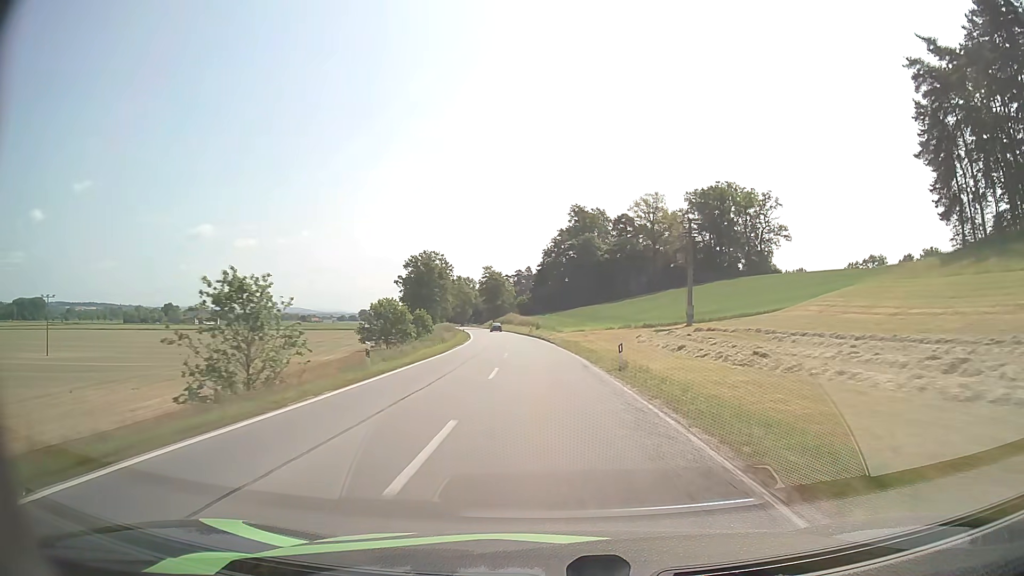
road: secondary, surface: asphalt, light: Day
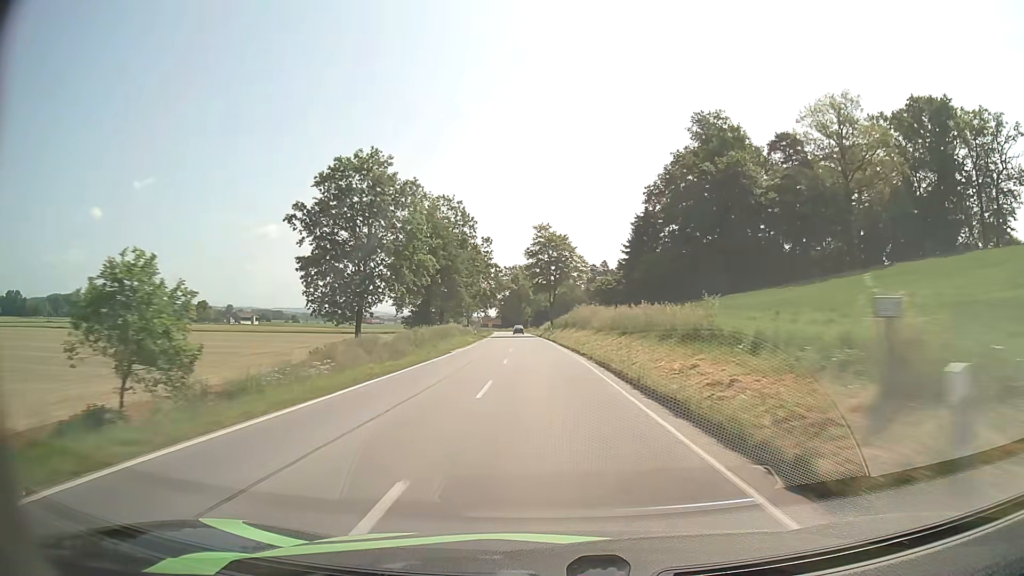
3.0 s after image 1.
(-4.1, +72.4) m; -6°
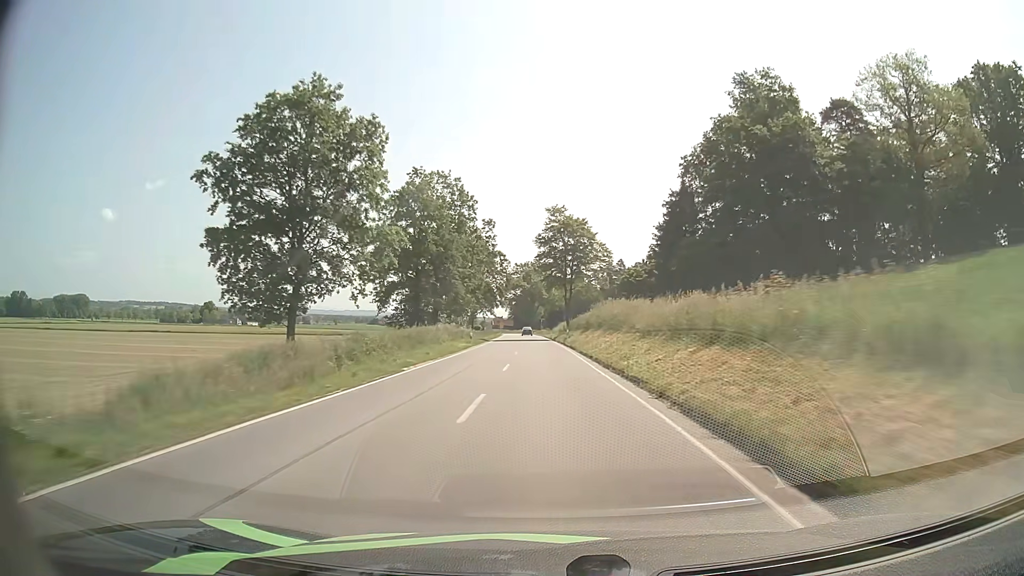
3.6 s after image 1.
(-0.2, +14.7) m; -1°
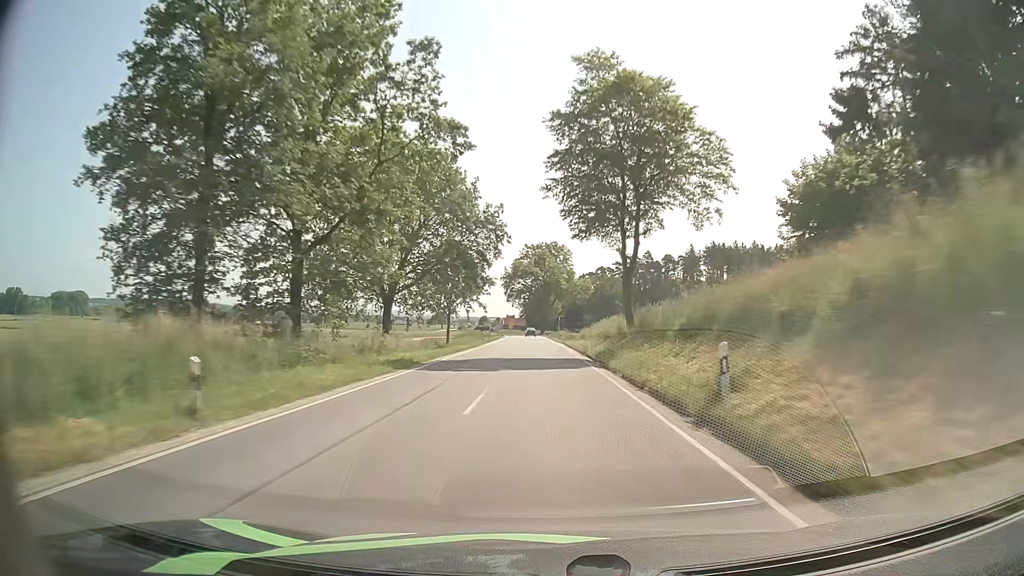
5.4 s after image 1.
(-0.9, +44.4) m; -2°
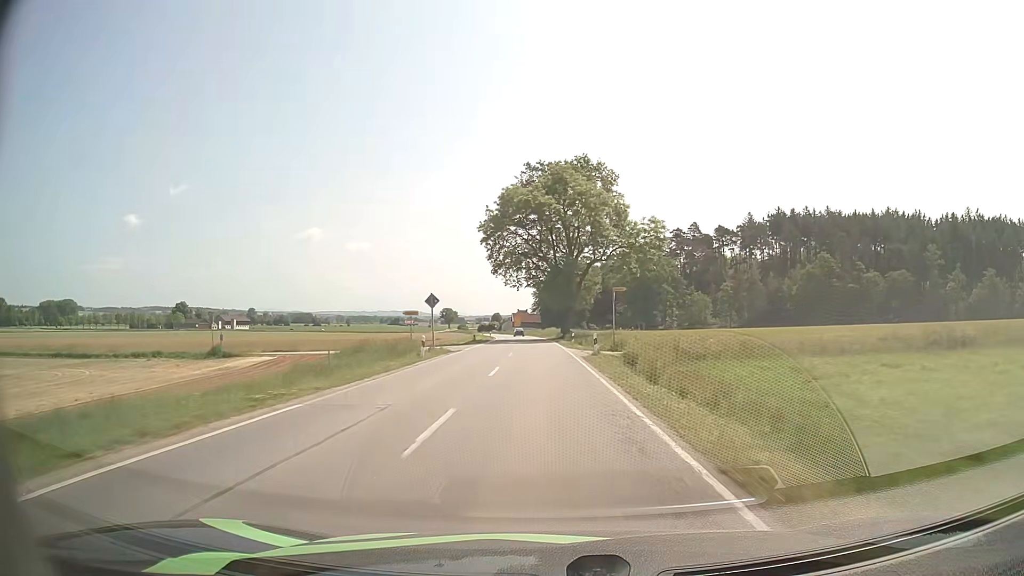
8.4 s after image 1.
(-0.9, +72.9) m; -1°
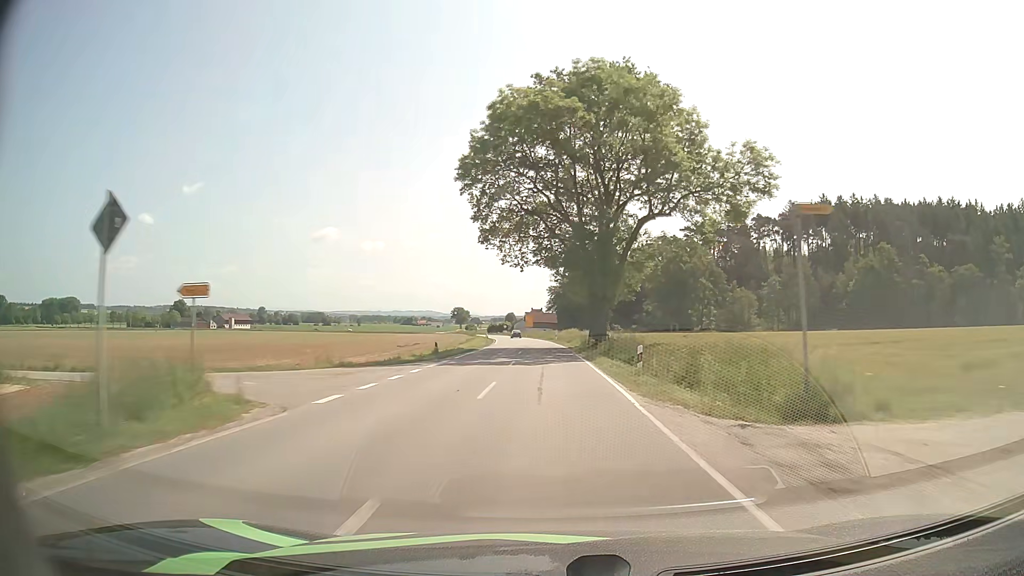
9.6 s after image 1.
(-0.4, +28.4) m; -2°
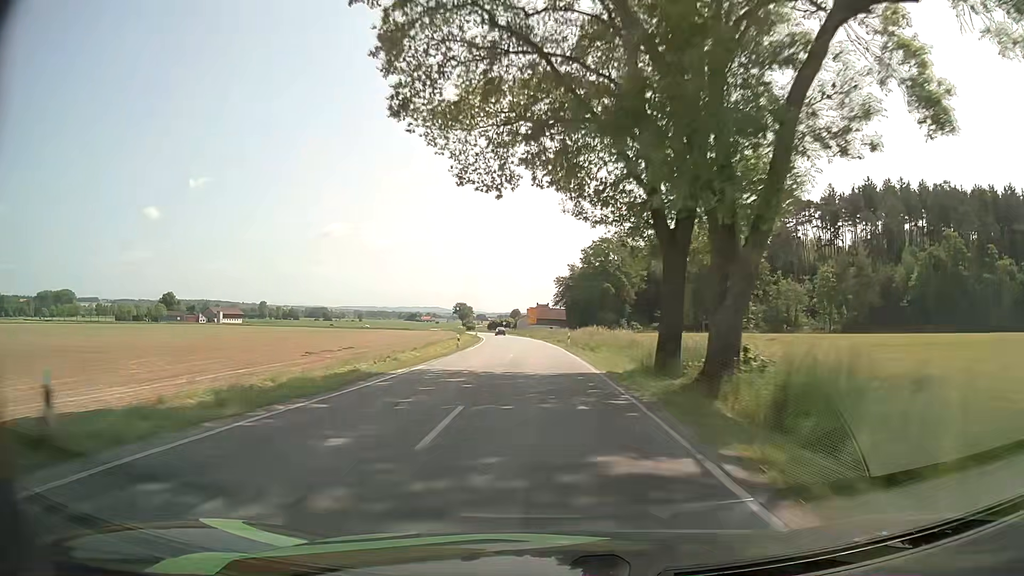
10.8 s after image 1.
(-0.1, +28.4) m; 0°
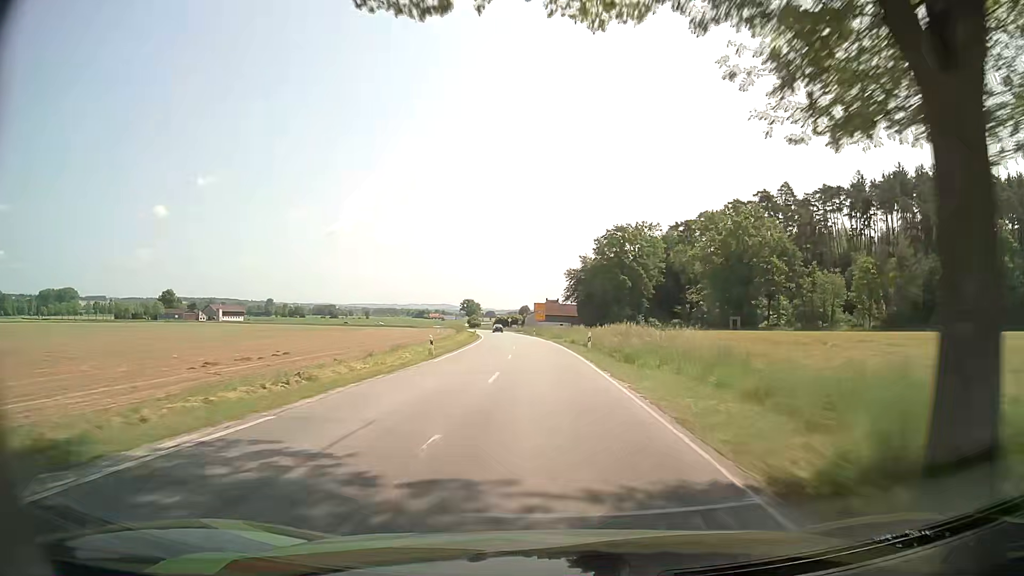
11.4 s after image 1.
(-0.1, +14.3) m; -1°
(0, +10) (0, +20) (0, +30) (-1, +40) (-1, +50) (-2, +60) (-2, +70) (-3, +80) (-4, +90) (-5, +100) m
